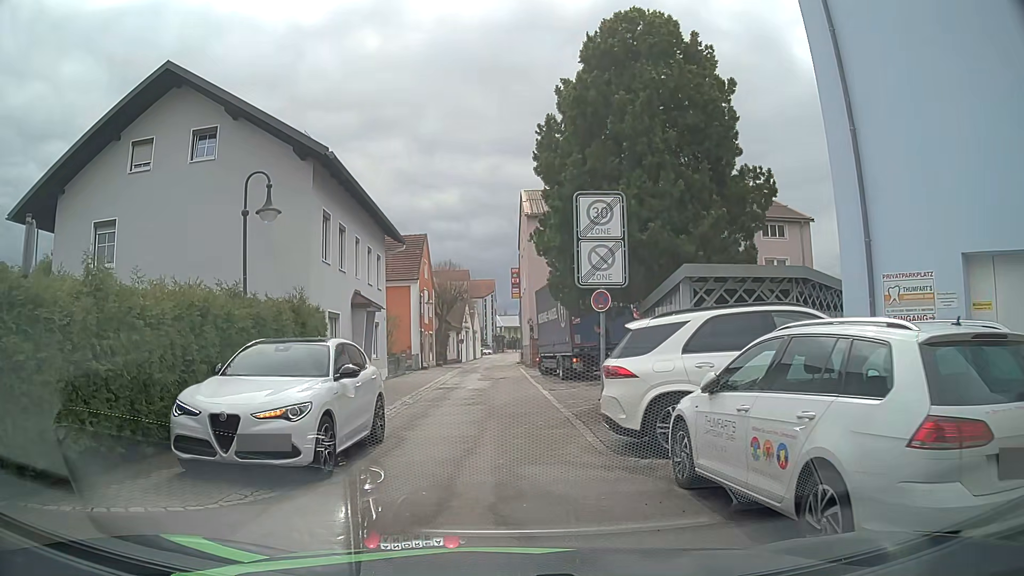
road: residential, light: Day
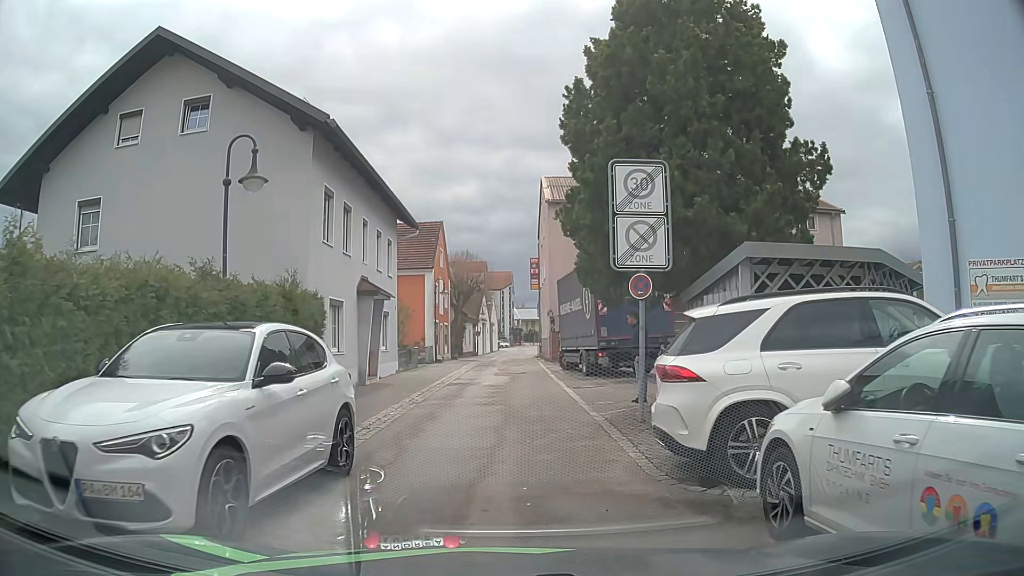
(0.0, +1.9) m; -2°
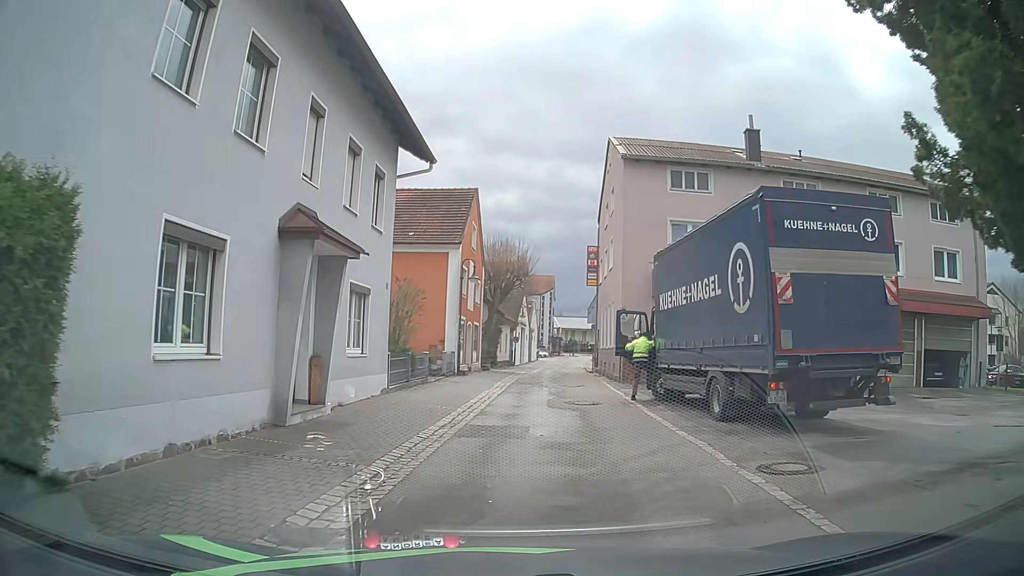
(-0.3, +11.5) m; -2°
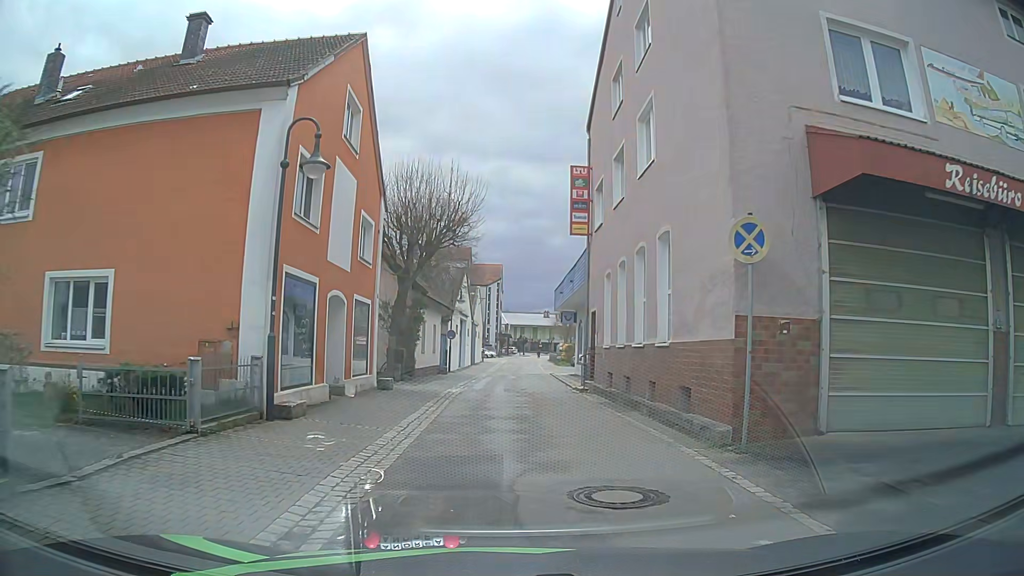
(+1.0, +18.5) m; +4°
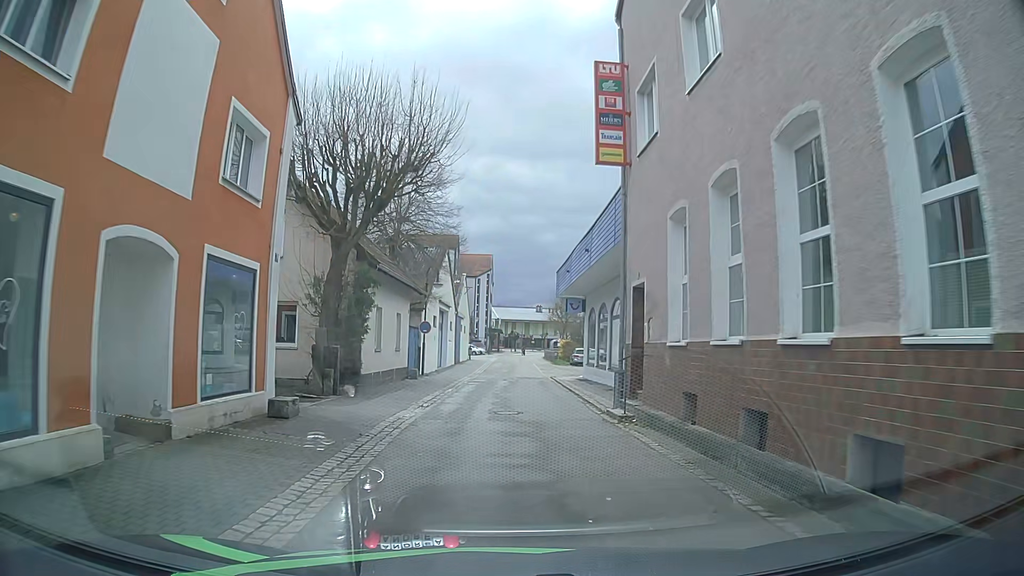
(+0.3, +8.8) m; +2°
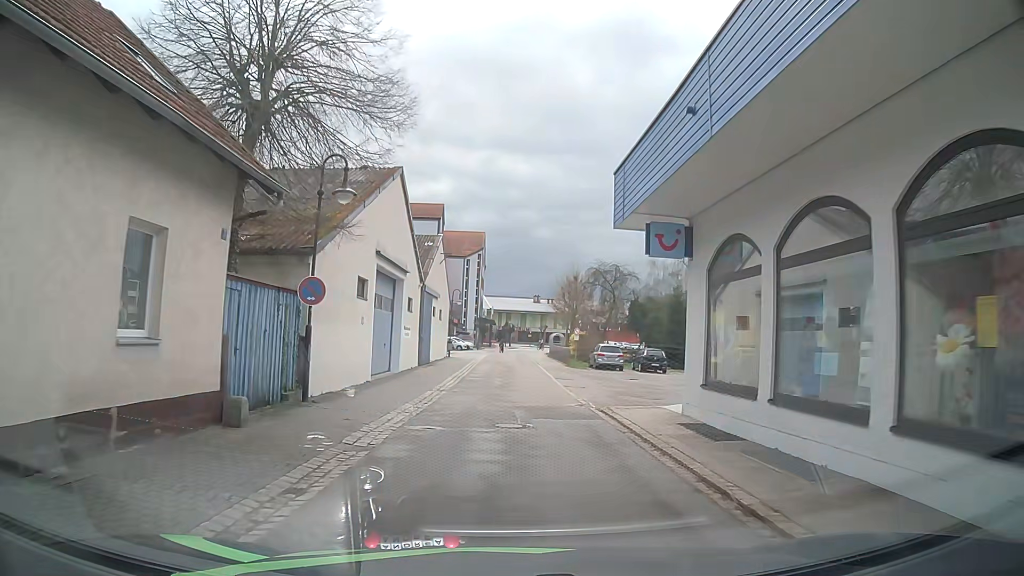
(0.0, +18.5) m; +1°
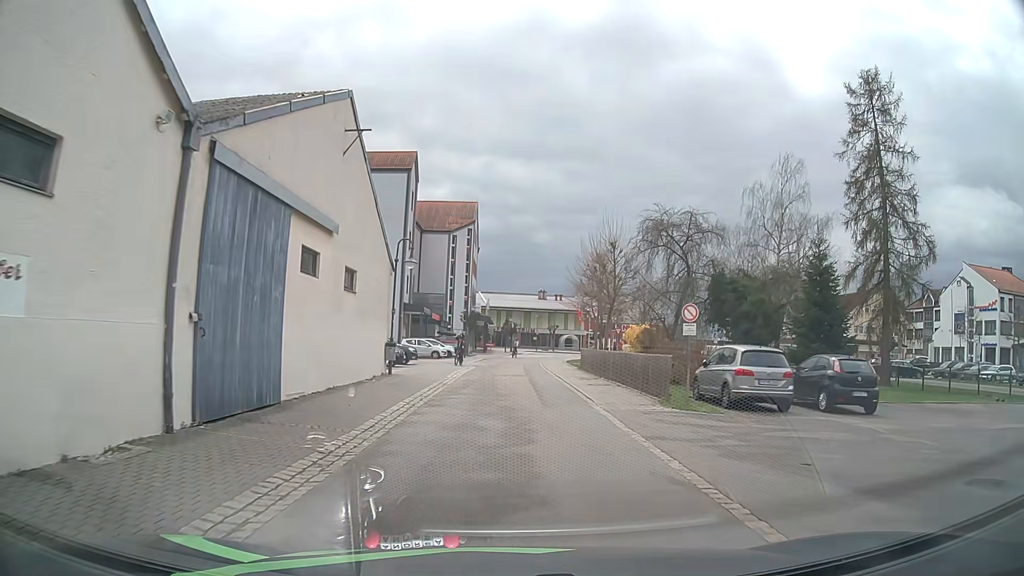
(-0.1, +25.1) m; 0°
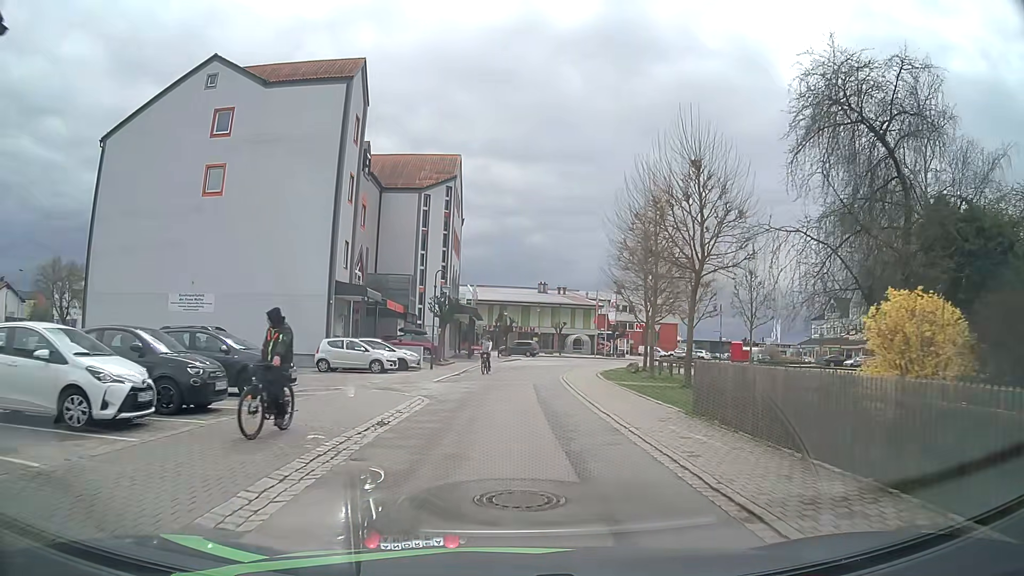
(-0.1, +21.2) m; 0°
